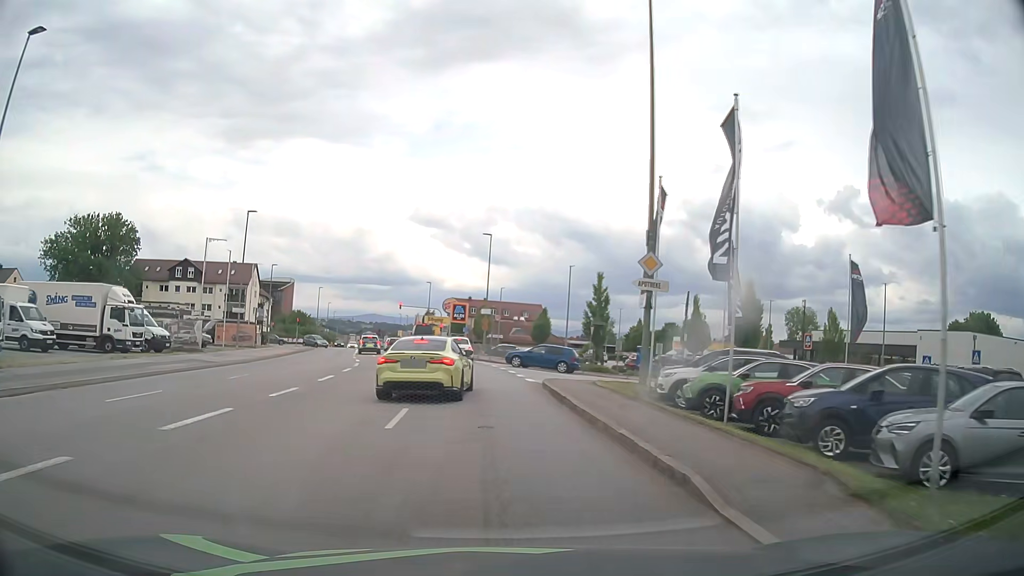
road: tertiary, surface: asphalt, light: Day
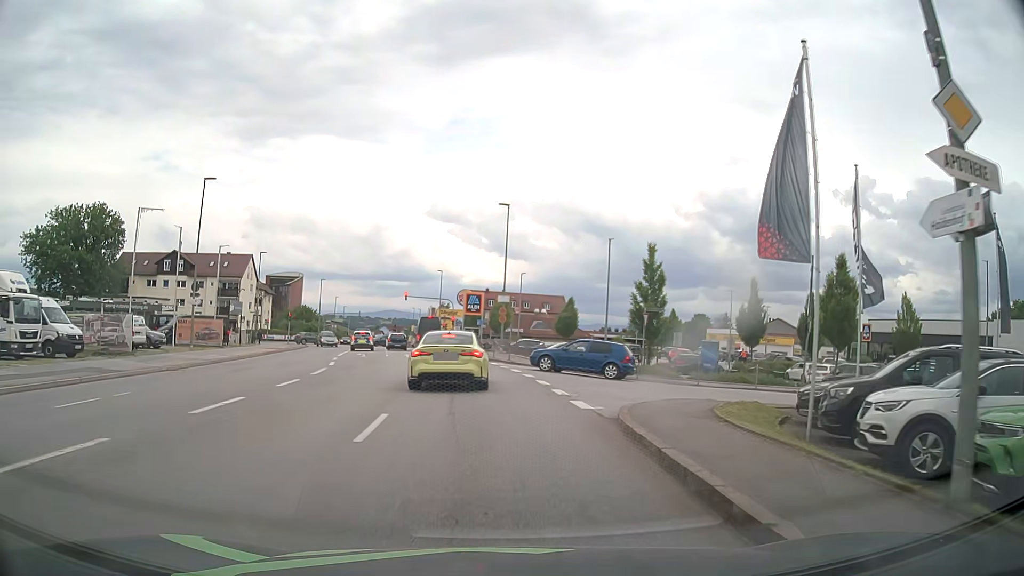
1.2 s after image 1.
(-0.2, +10.2) m; -2°
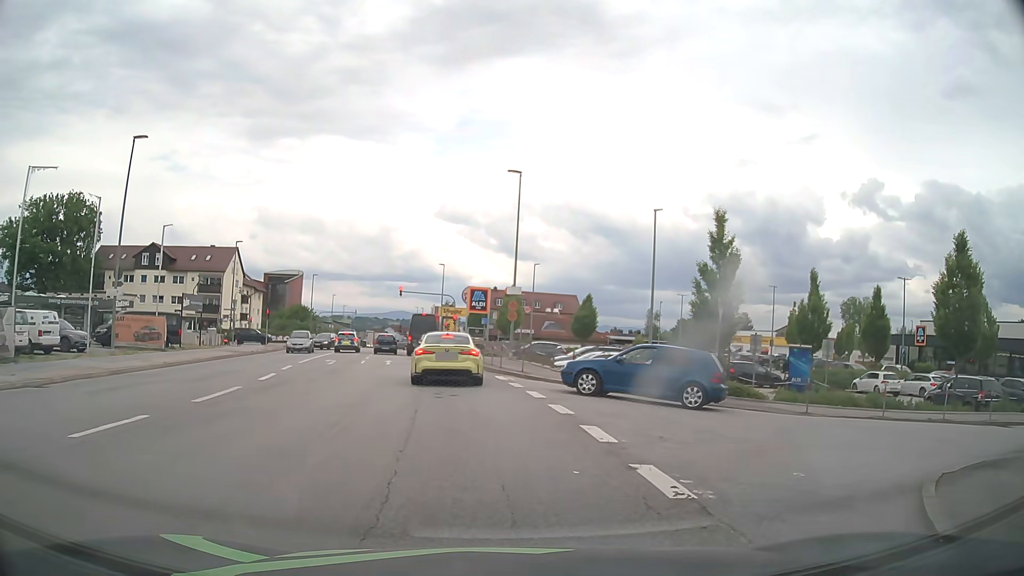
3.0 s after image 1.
(0.0, +9.2) m; -1°
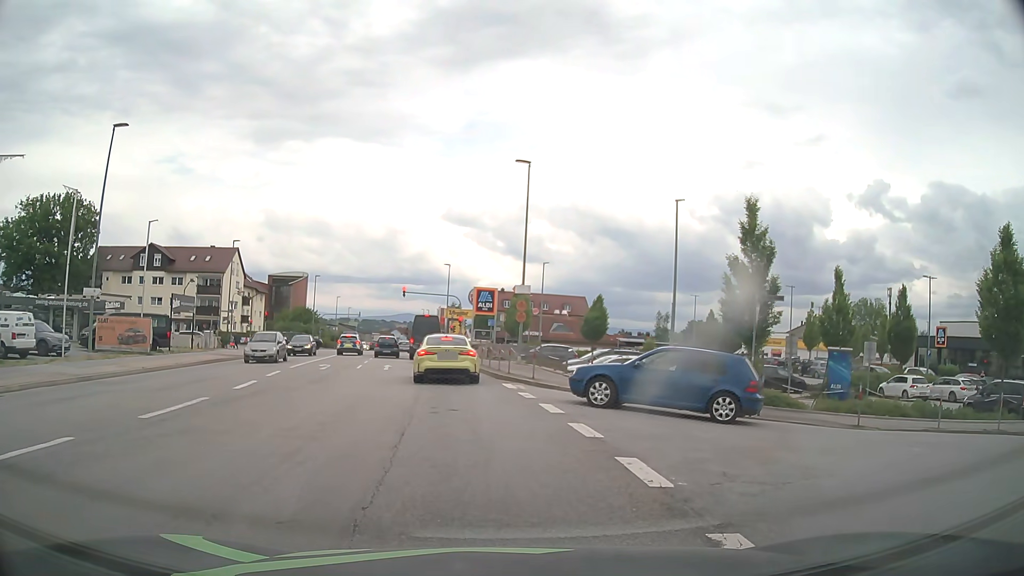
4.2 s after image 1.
(0.0, +2.4) m; 0°
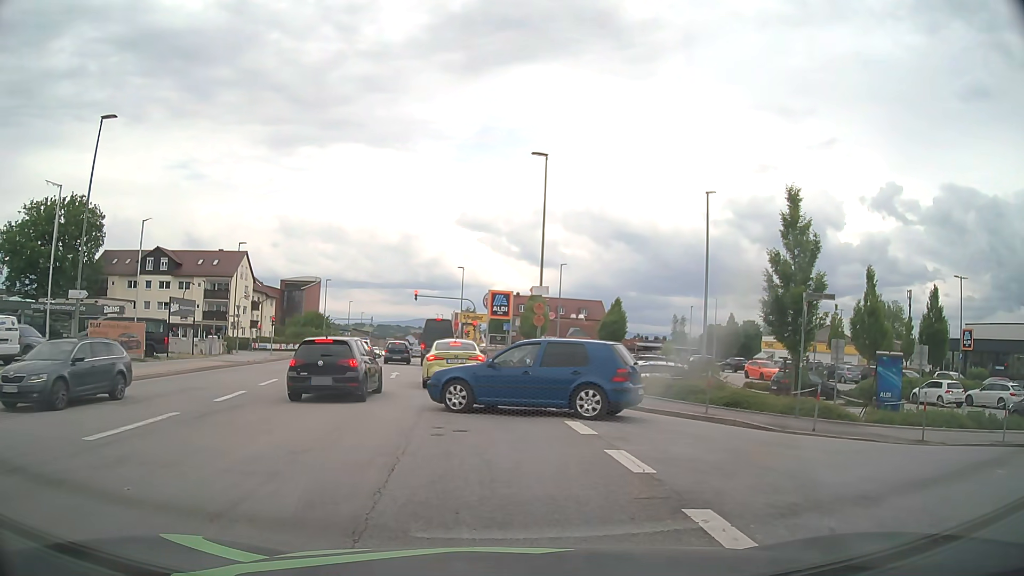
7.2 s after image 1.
(0.0, +2.2) m; 0°
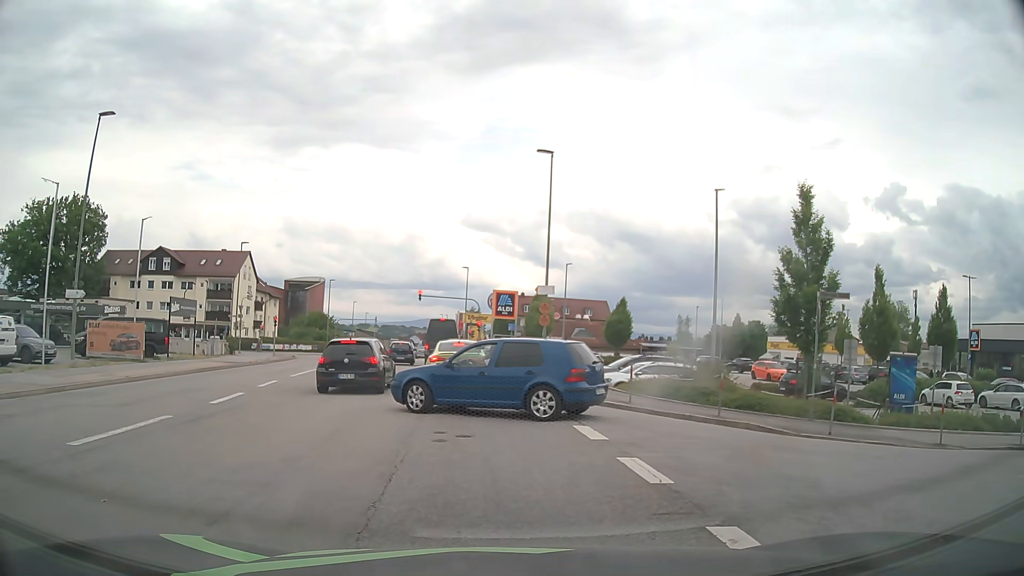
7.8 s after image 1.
(0.0, +0.5) m; 0°
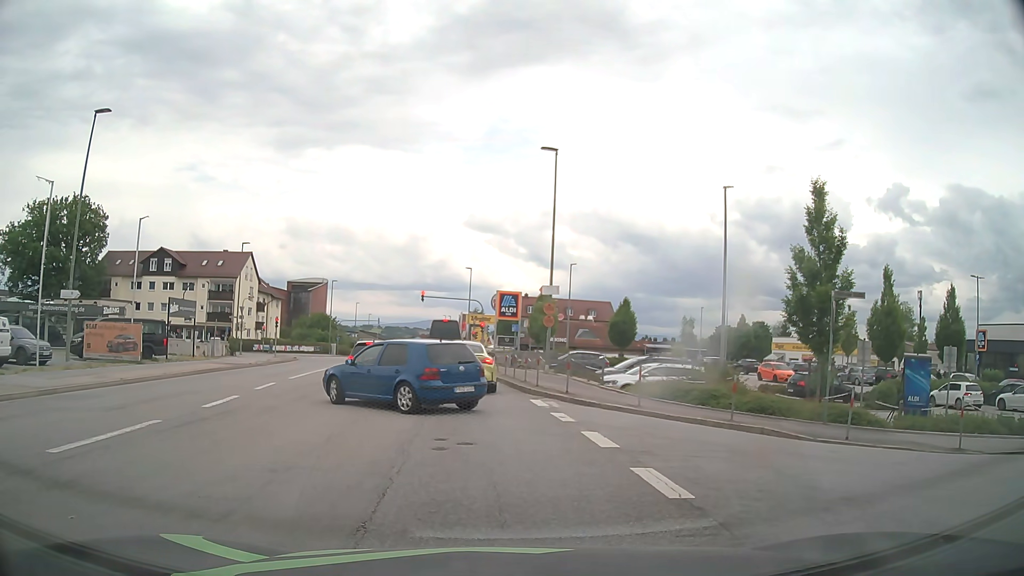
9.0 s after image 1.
(0.0, +0.6) m; 0°
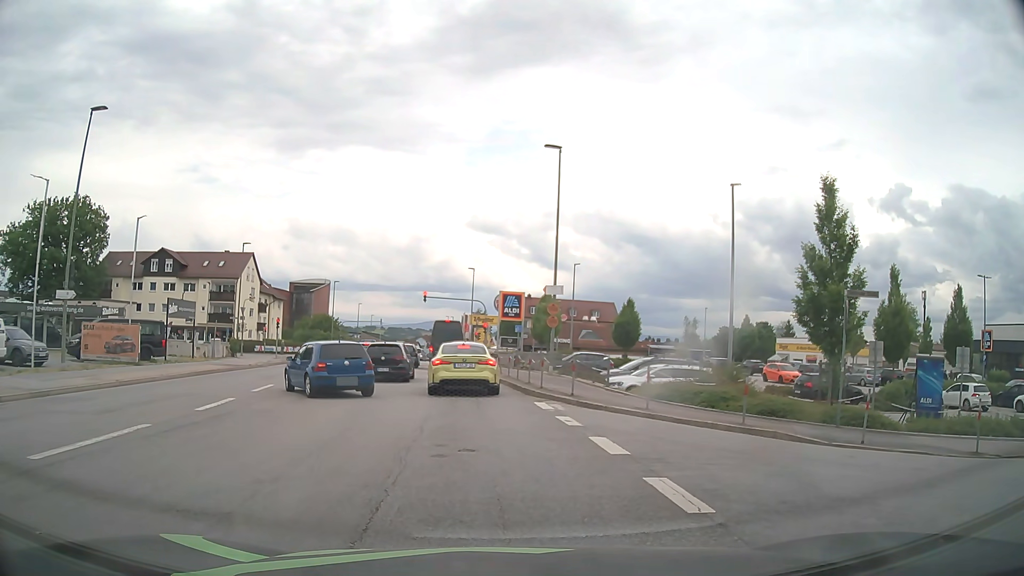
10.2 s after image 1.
(0.0, +0.5) m; 0°
